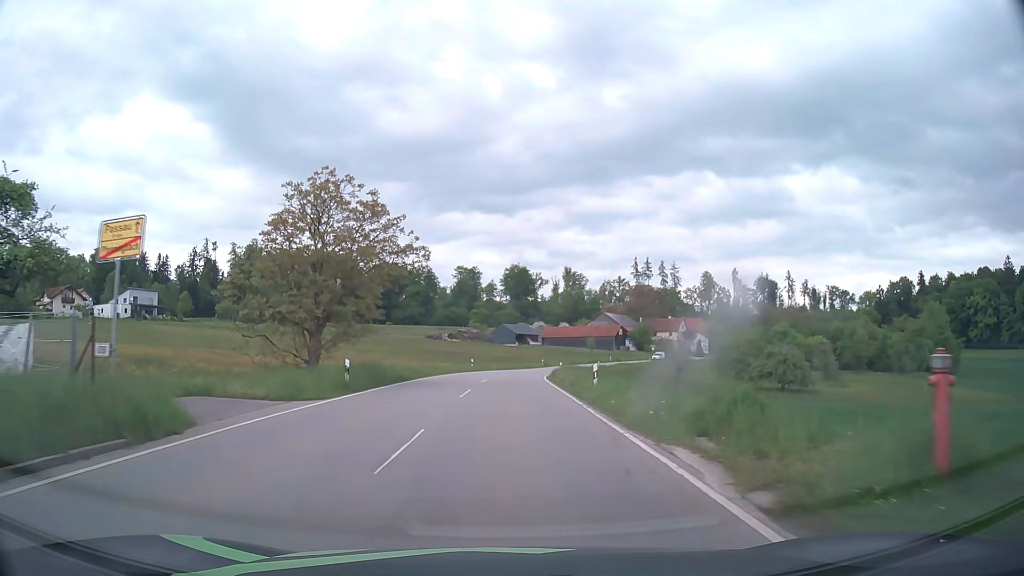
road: tertiary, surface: asphalt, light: Day
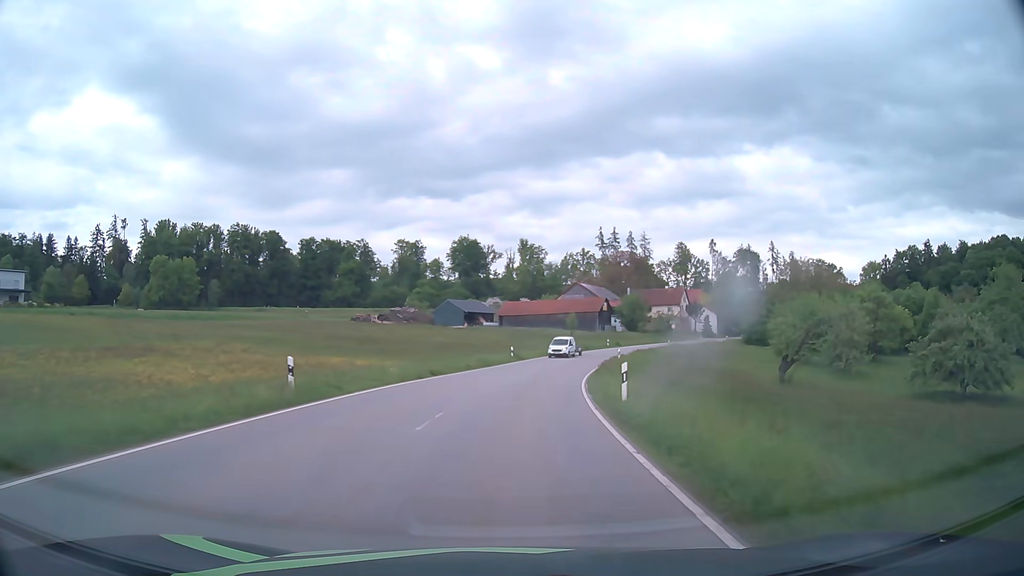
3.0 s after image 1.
(+0.8, +44.9) m; +4°
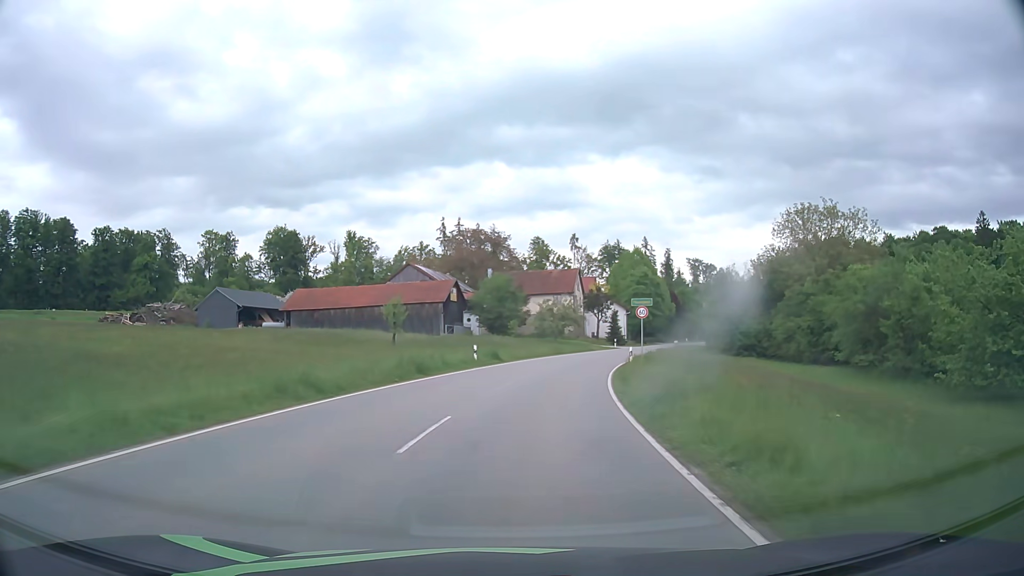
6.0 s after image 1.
(+5.7, +50.1) m; +14°
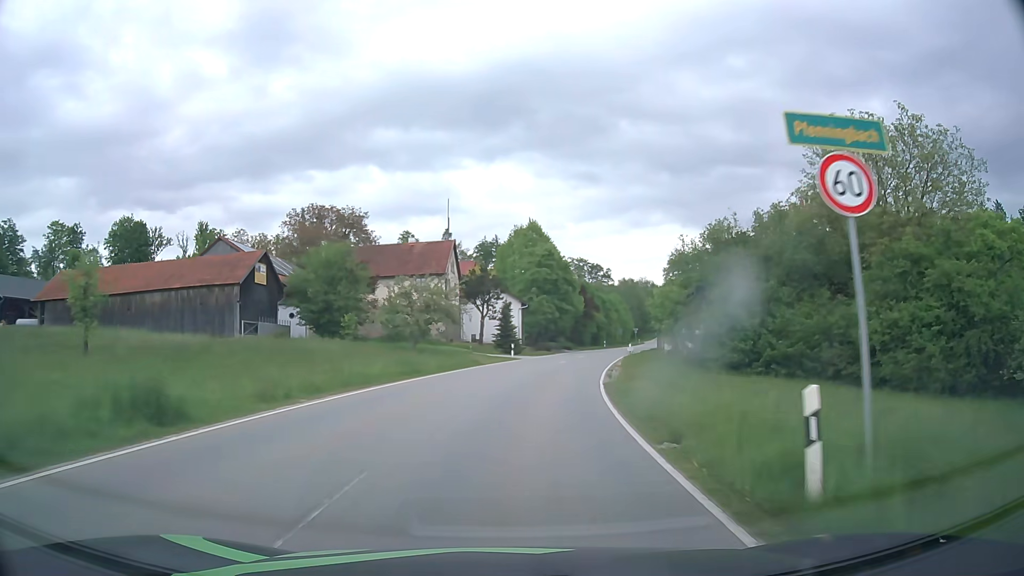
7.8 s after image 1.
(+2.7, +28.6) m; +11°
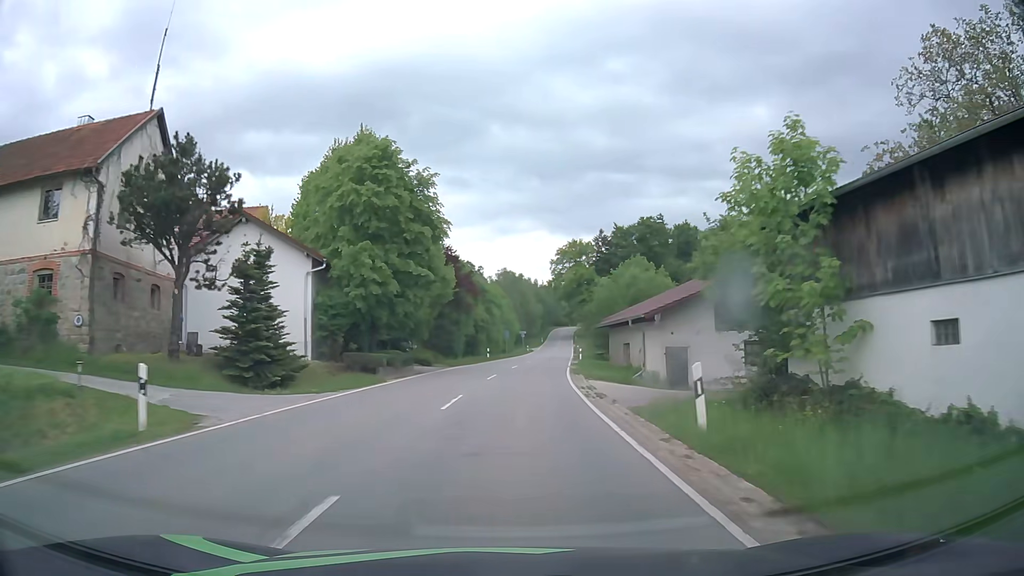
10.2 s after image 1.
(+3.9, +36.8) m; +12°
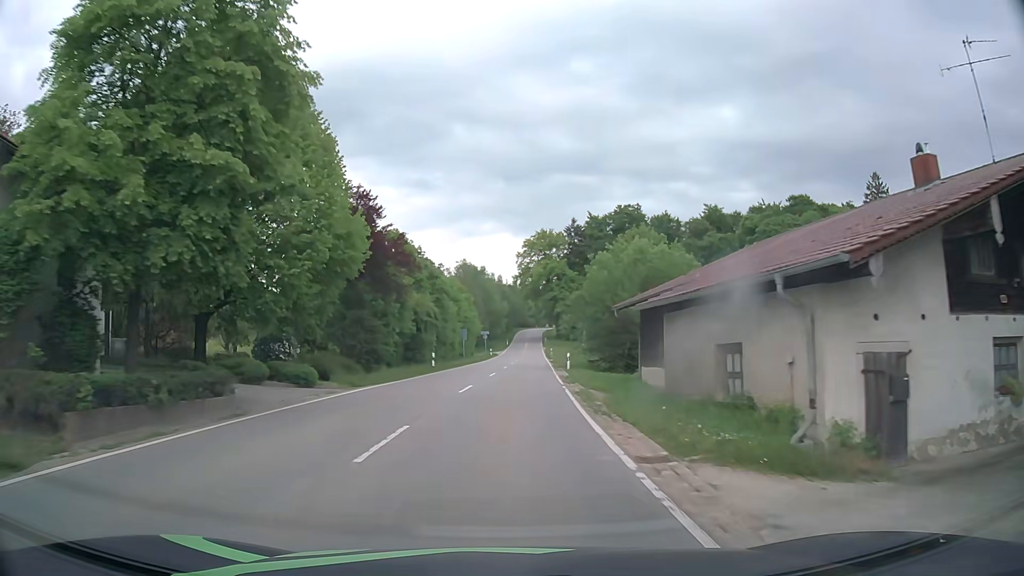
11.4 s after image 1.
(+0.5, +18.3) m; +3°
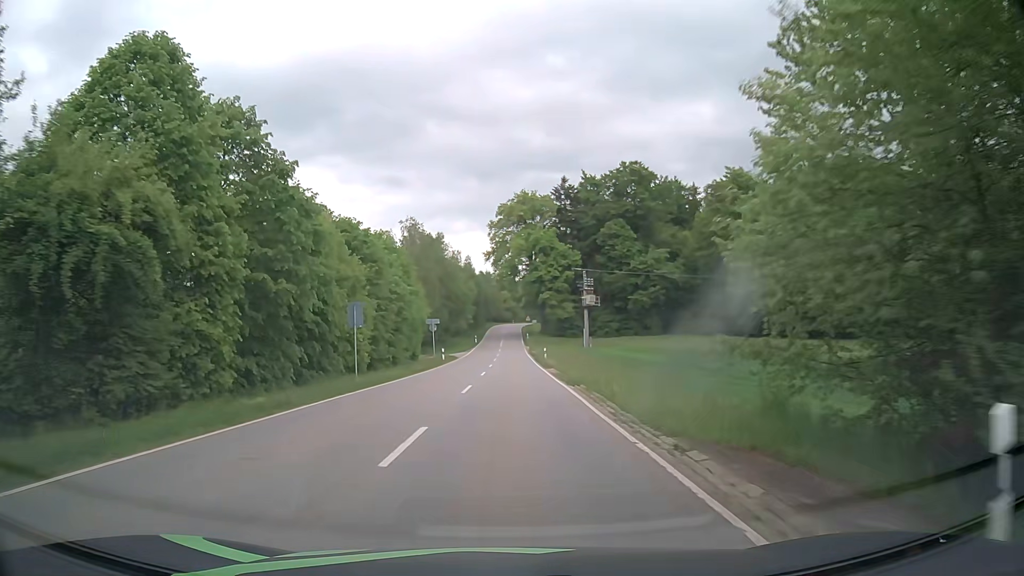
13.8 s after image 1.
(+1.0, +36.5) m; +2°
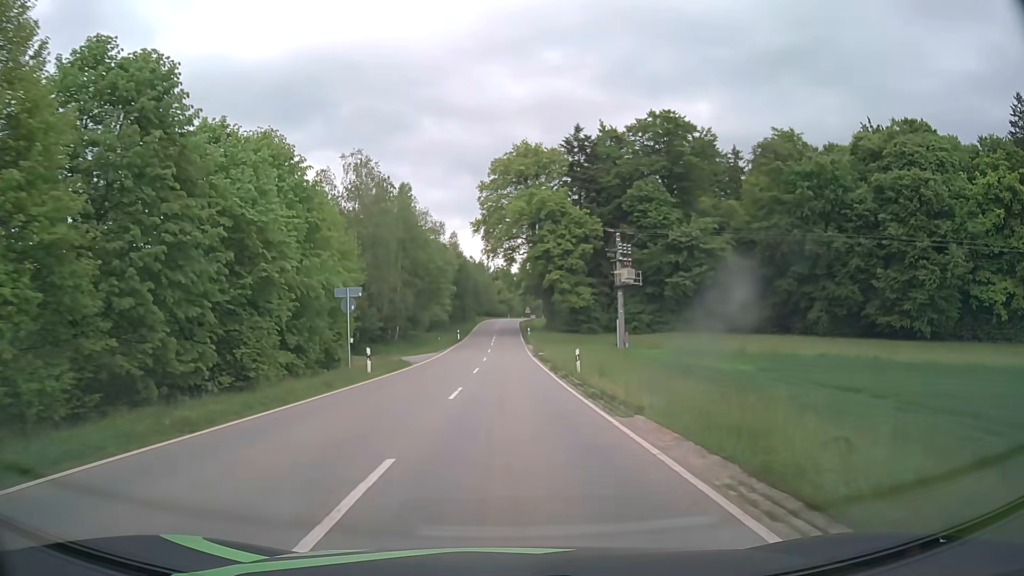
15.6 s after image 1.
(+0.4, +27.4) m; +1°
(0, +10) (0, +20) (0, +30) (0, +40) (0, +50) (0, +60) (0, +70) (0, +80) (0, +90) (0, +100) m
